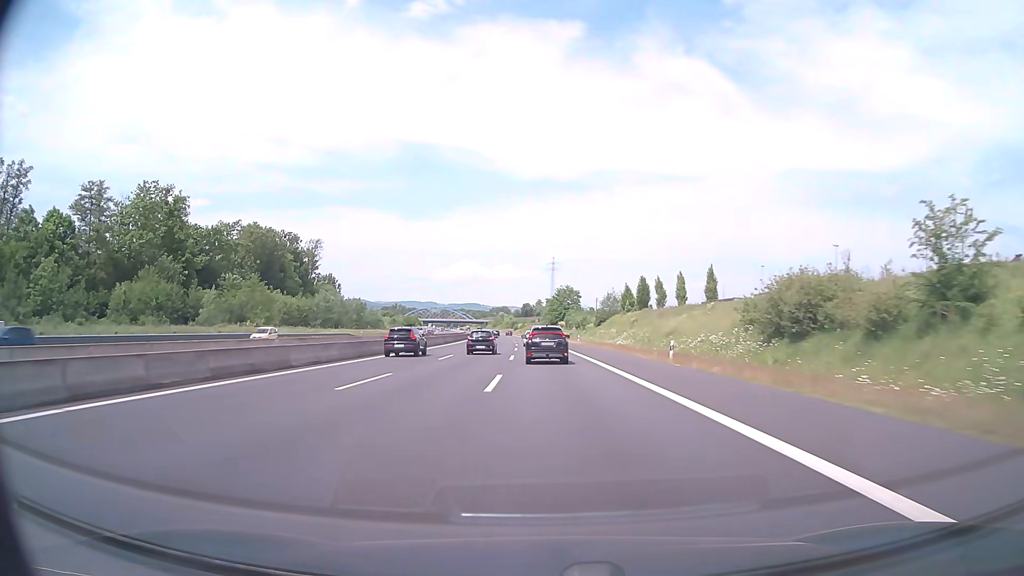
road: motorway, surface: asphalt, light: Day
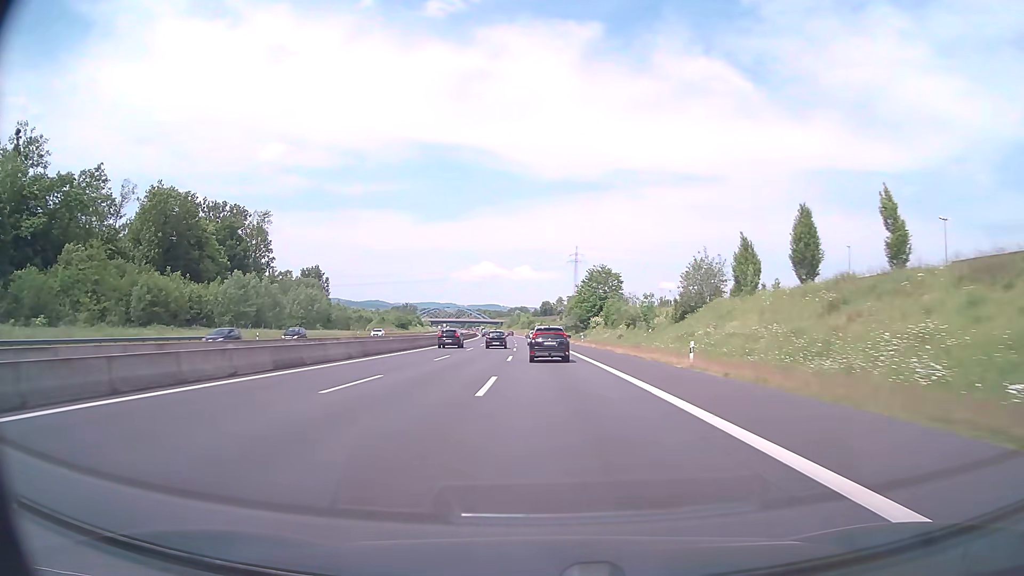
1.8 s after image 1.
(-0.8, +54.3) m; -2°
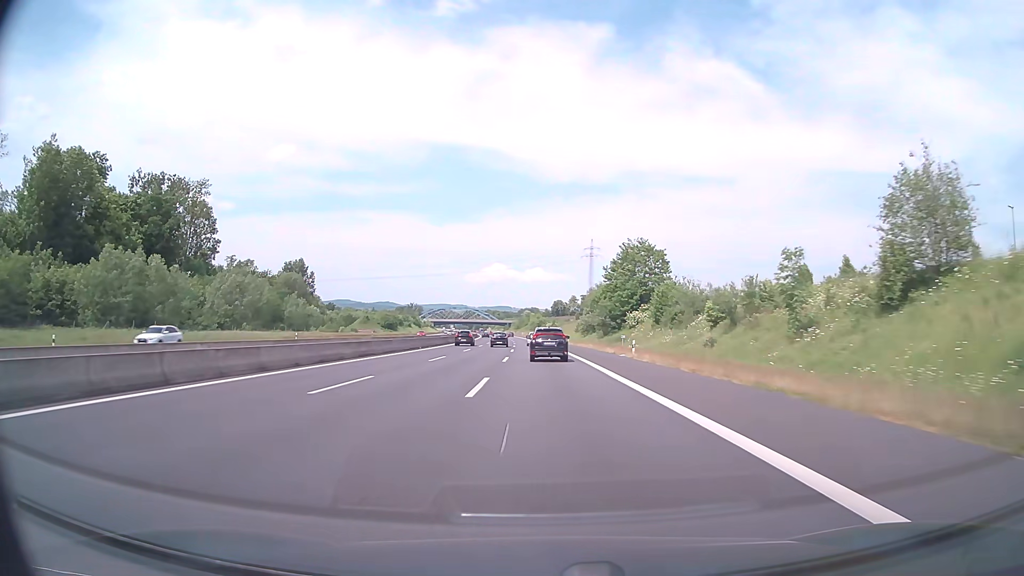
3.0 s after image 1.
(-0.3, +35.9) m; -1°
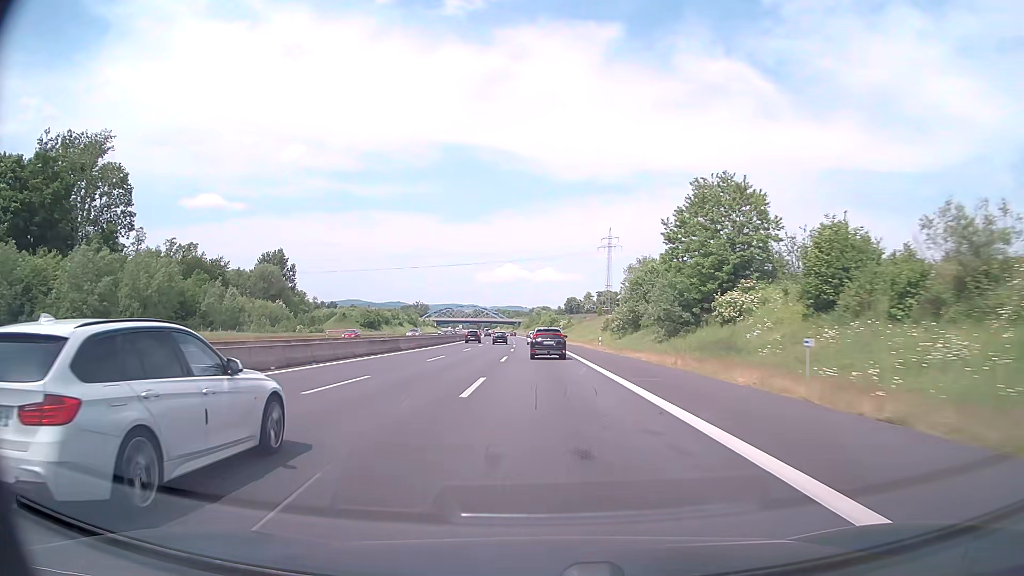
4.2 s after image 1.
(-0.4, +35.7) m; -1°
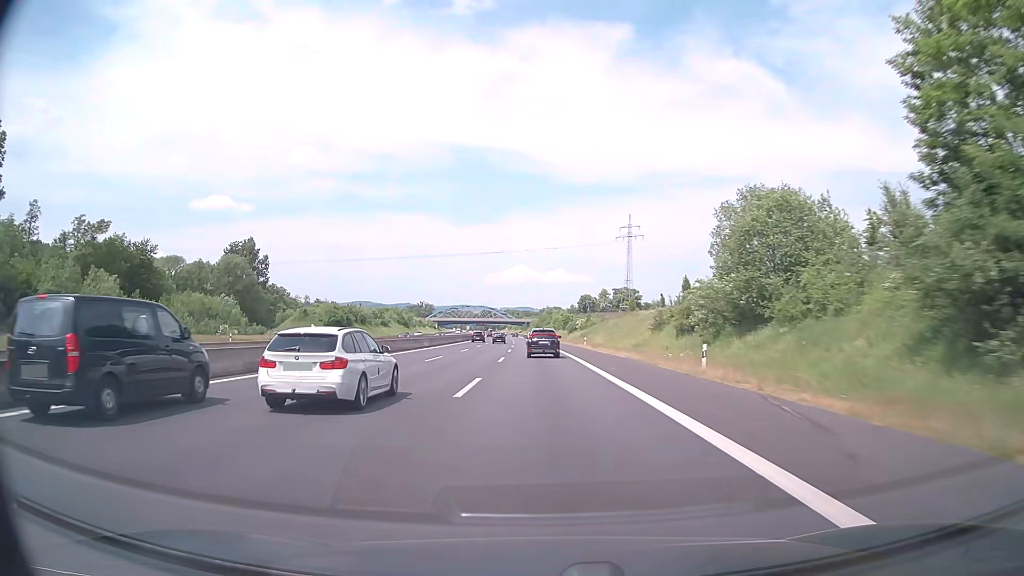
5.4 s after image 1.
(-0.1, +35.5) m; -1°
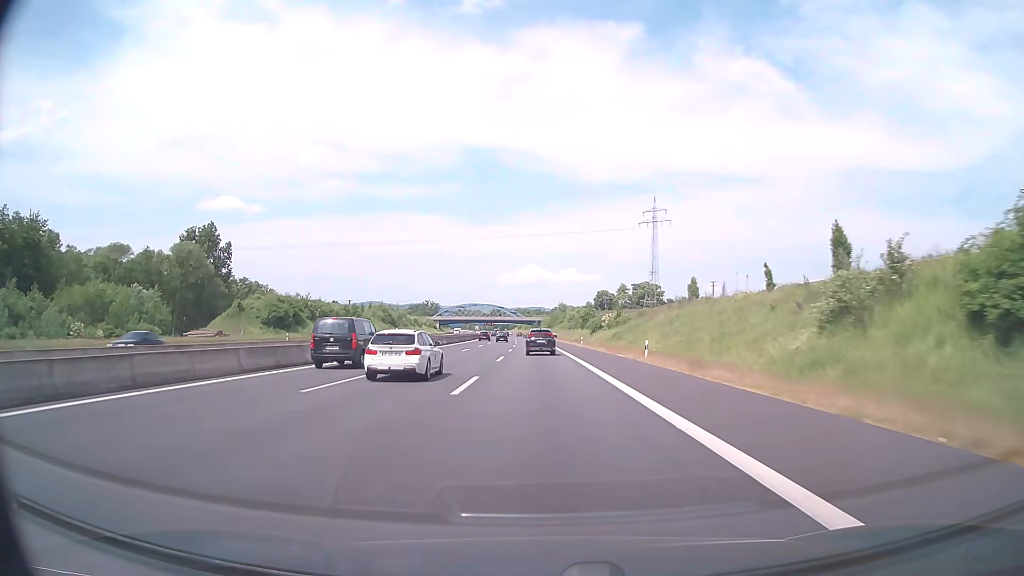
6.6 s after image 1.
(-0.4, +35.3) m; -1°
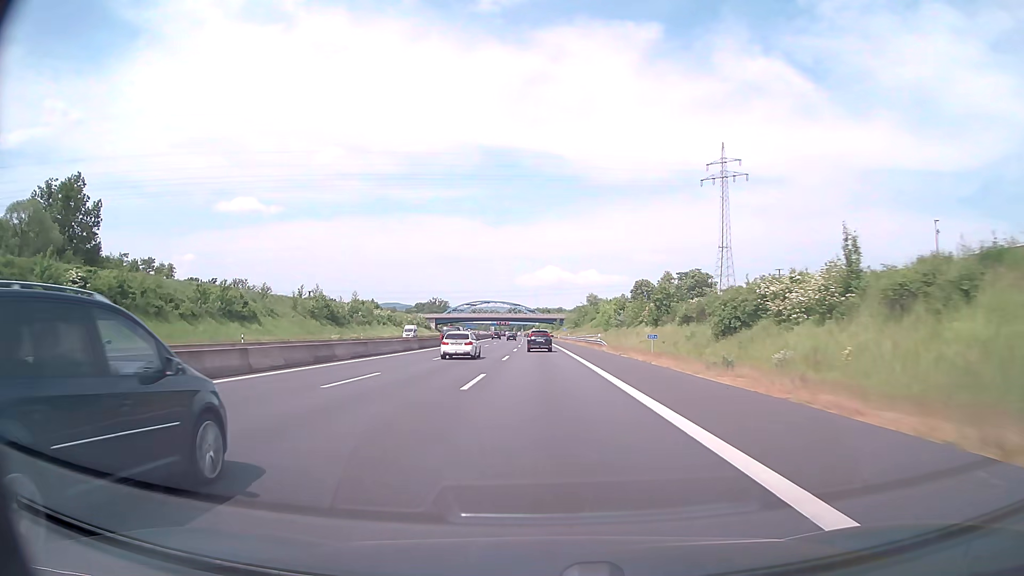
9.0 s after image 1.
(-1.0, +70.0) m; -2°
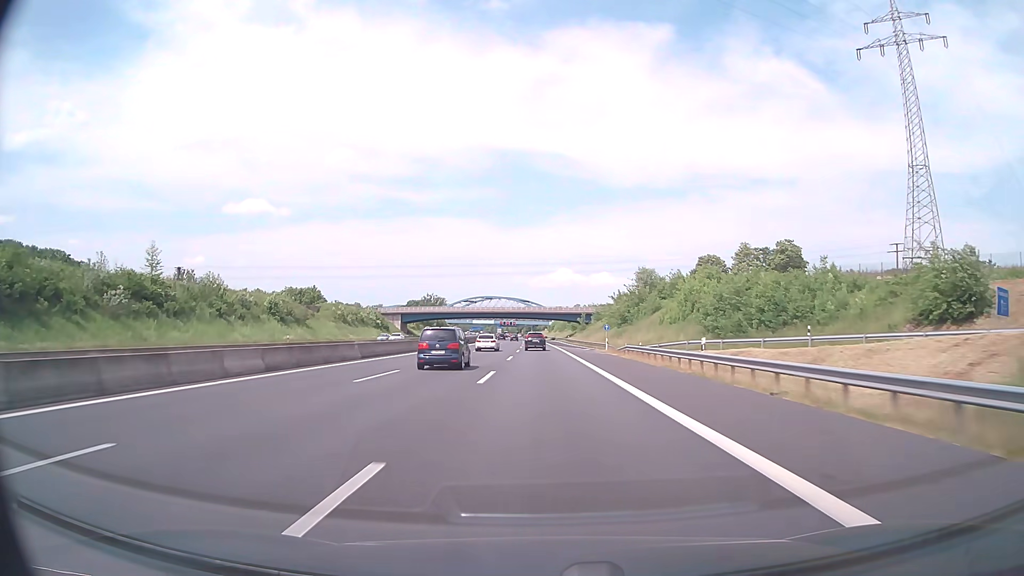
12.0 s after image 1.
(-1.1, +86.8) m; -1°
(0, +10) (0, +20) (0, +30) (0, +40) (0, +50) (0, +60) (0, +70) (0, +80) (-1, +90) (-1, +100) m
